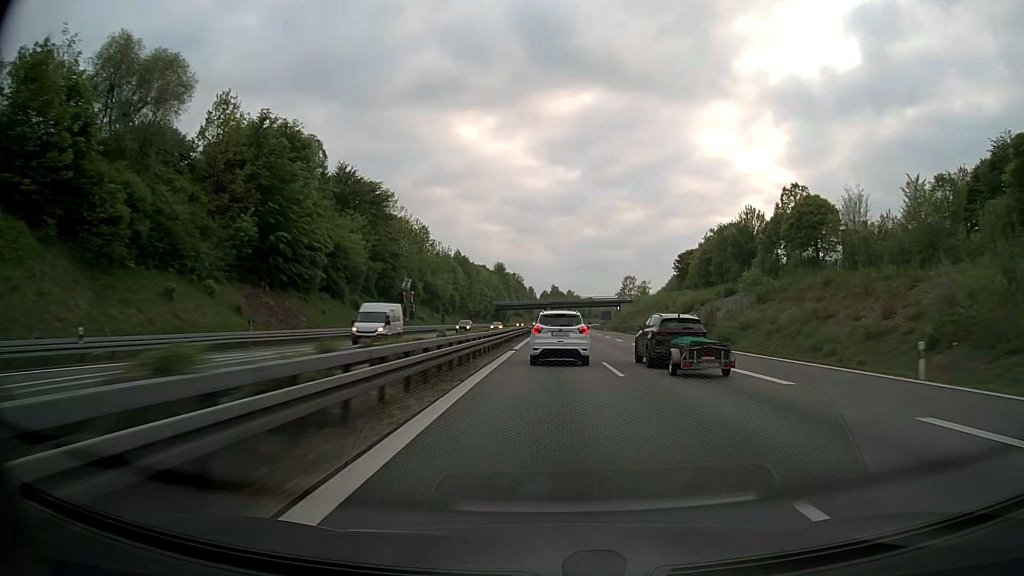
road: motorway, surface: asphalt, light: Day
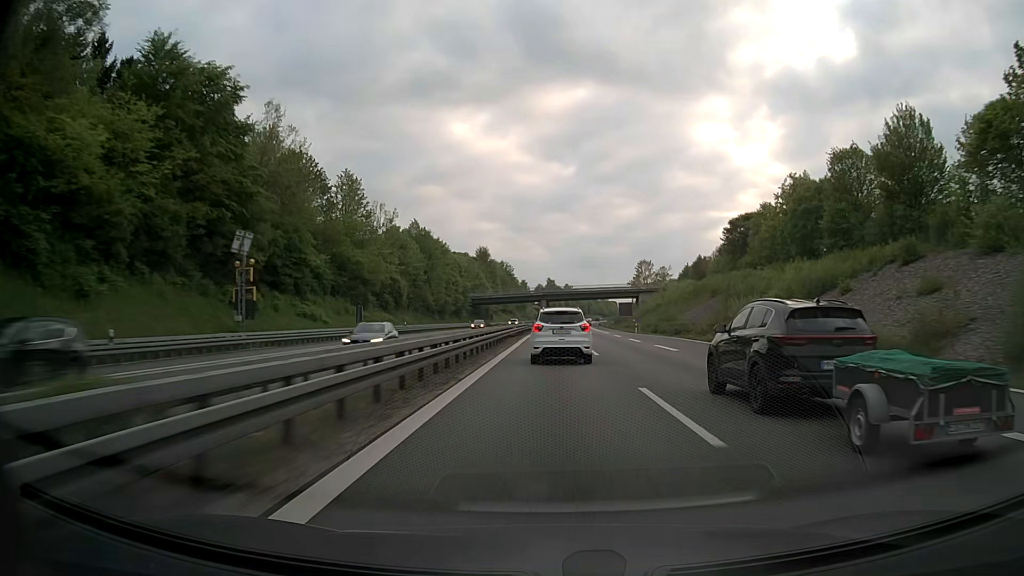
(+0.3, +45.8) m; +1°
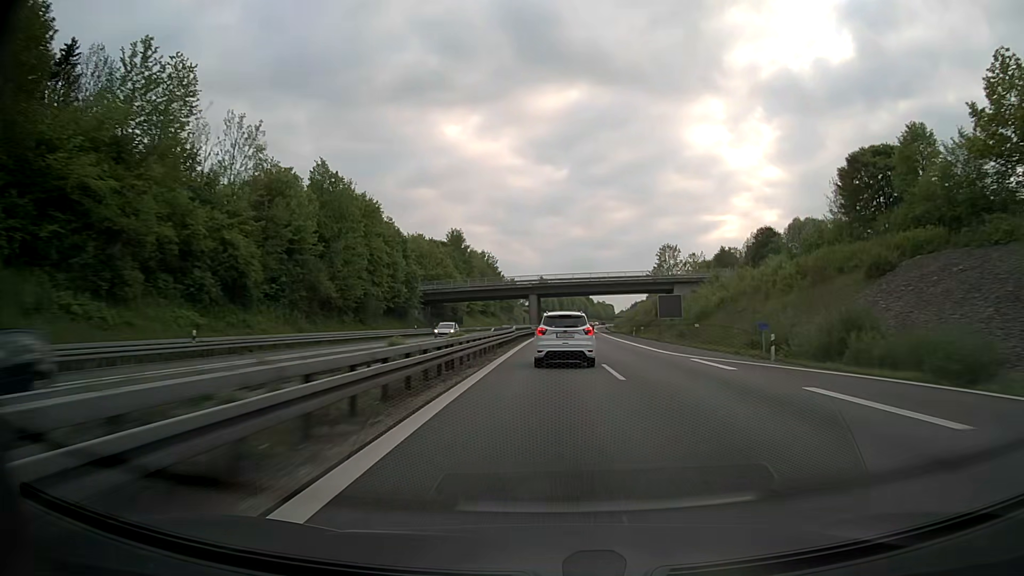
(+0.1, +45.1) m; 0°
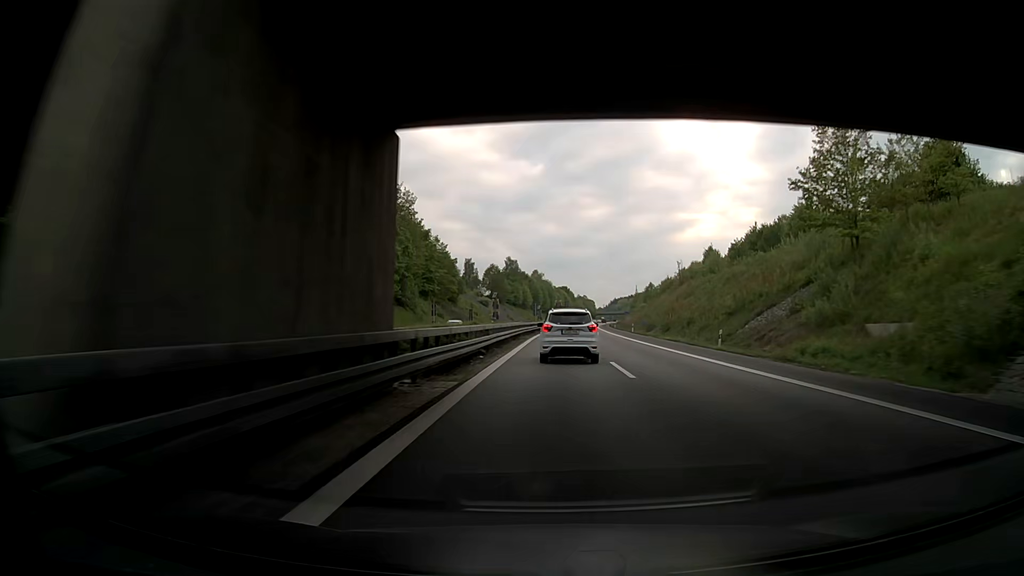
(+1.6, +90.3) m; +2°
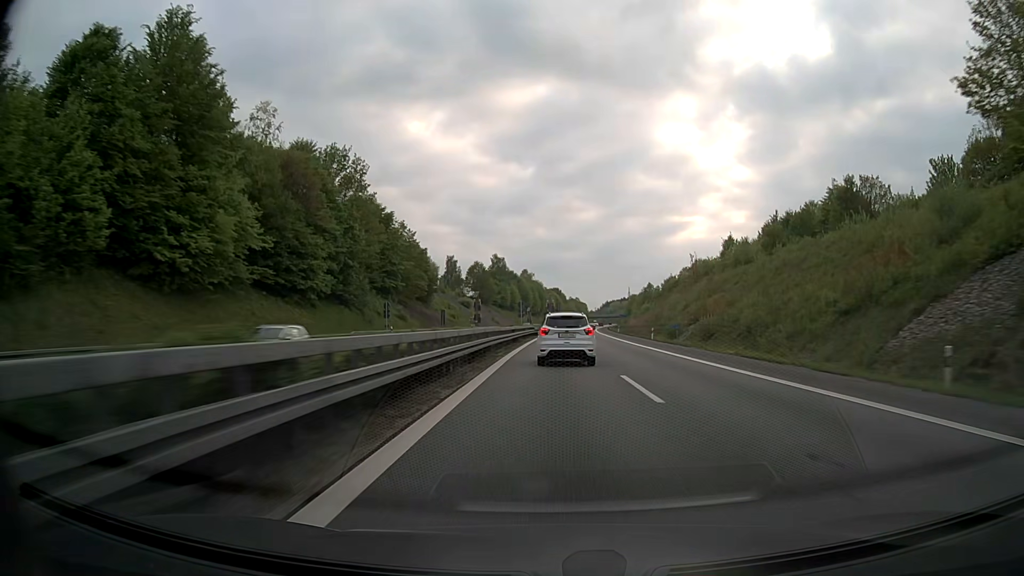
(+0.2, +22.3) m; +2°
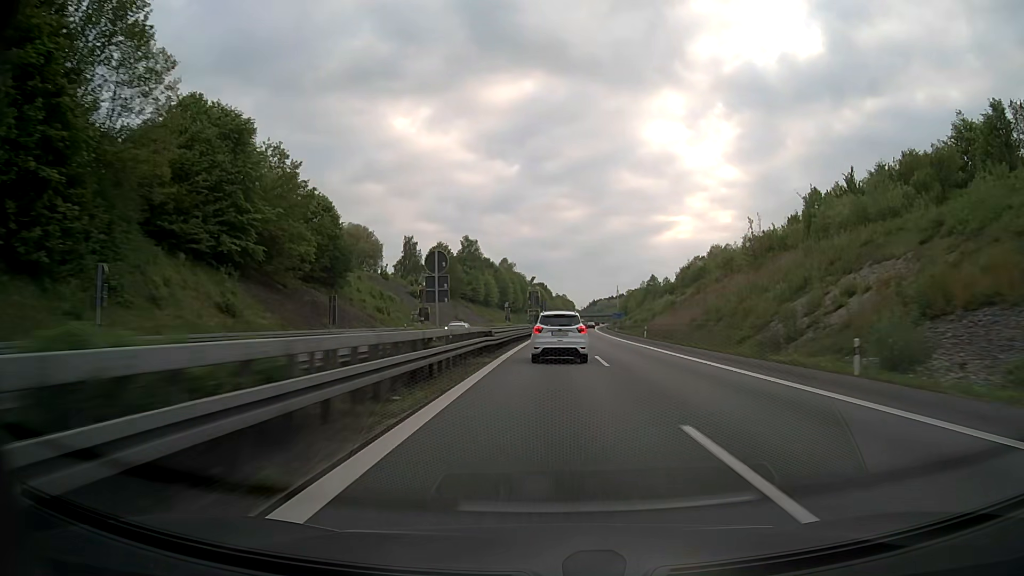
(-0.2, +44.9) m; 0°
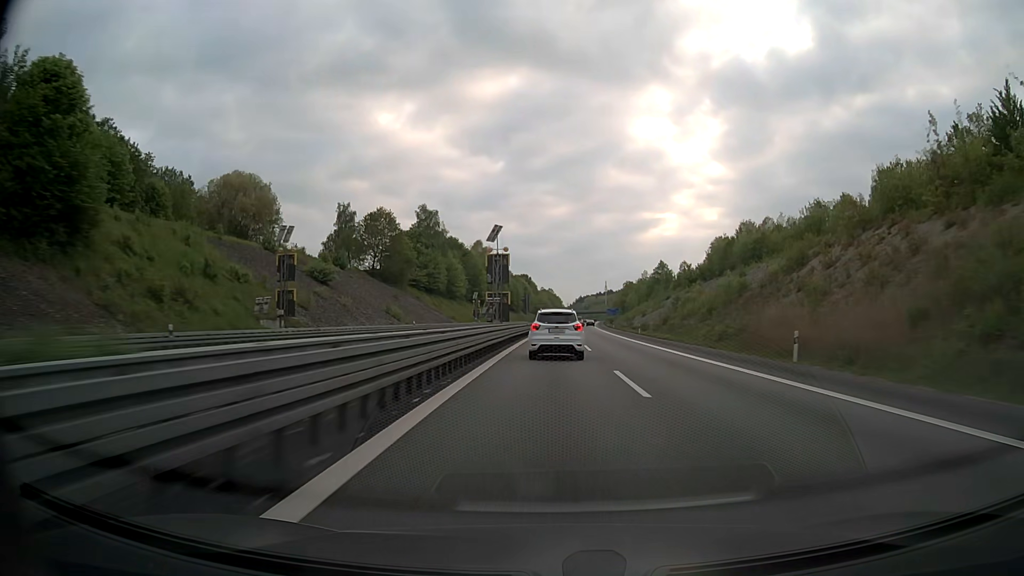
(+0.5, +45.1) m; +1°
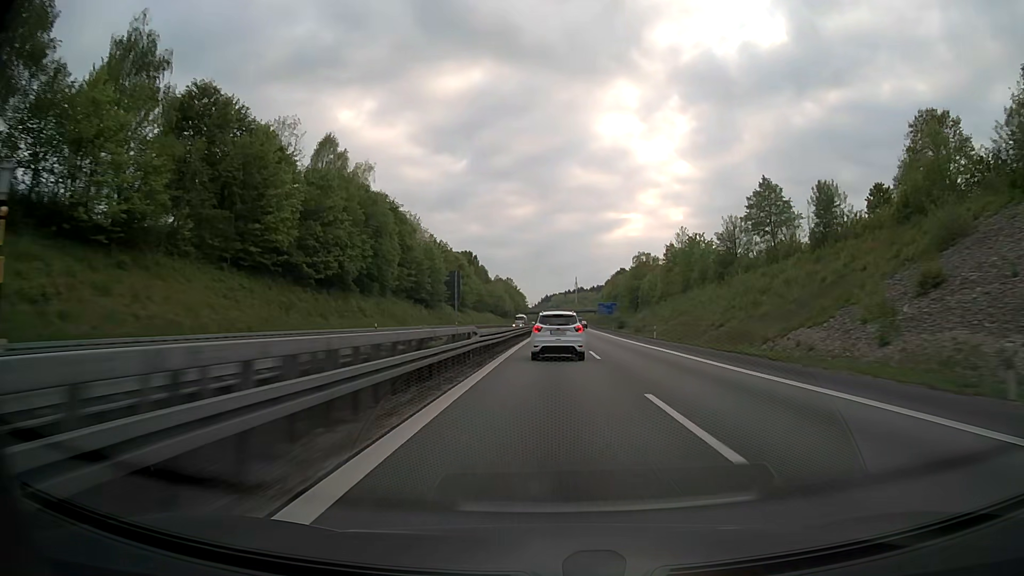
(+3.0, +113.7) m; +3°
(0, +10) (0, +20) (0, +30) (0, +40) (0, +50) (+1, +60) (+1, +70) (+1, +80) (+1, +90) (+2, +100) m
